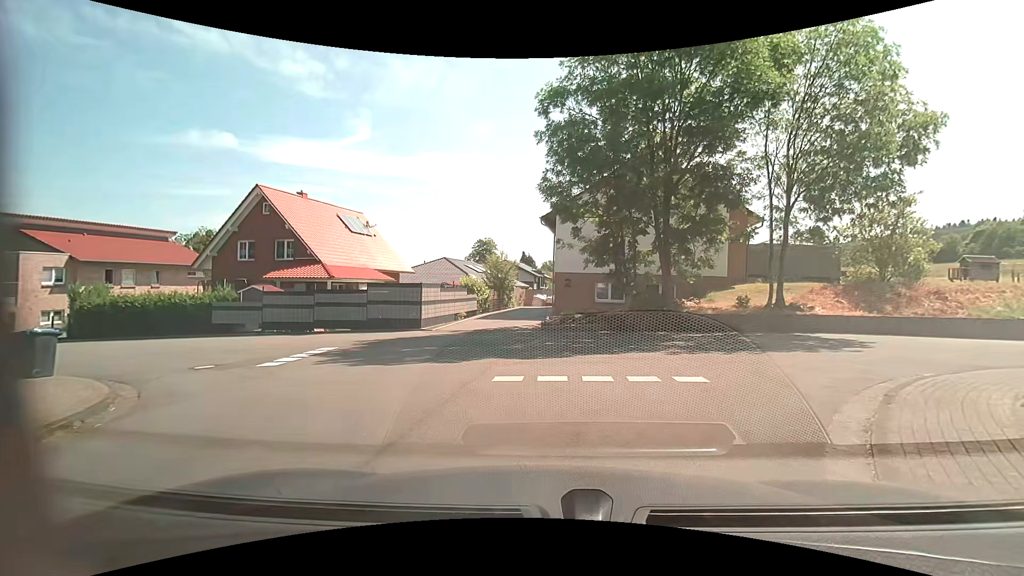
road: residential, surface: asphalt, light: Day
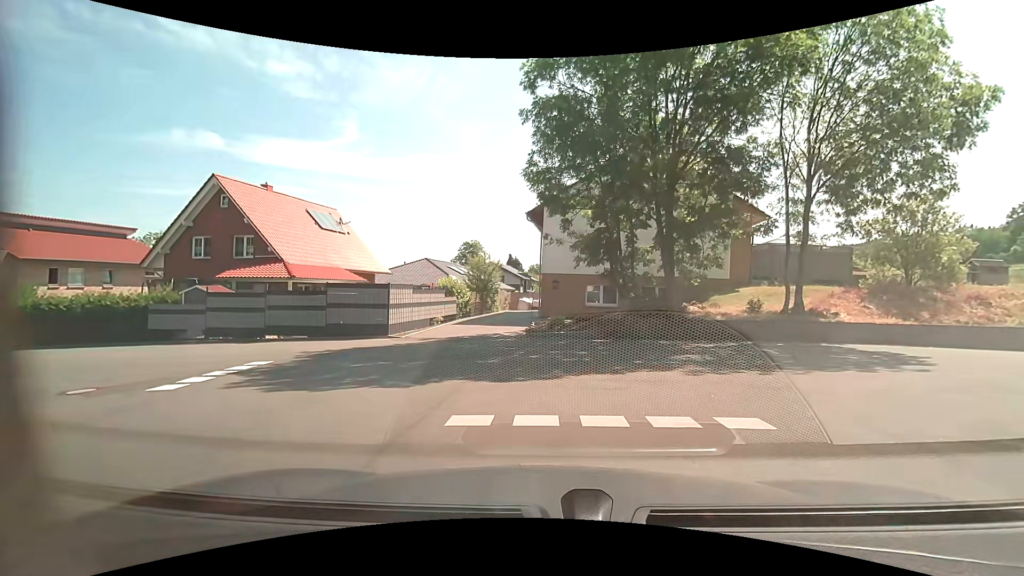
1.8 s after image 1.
(+0.1, +2.8) m; +2°
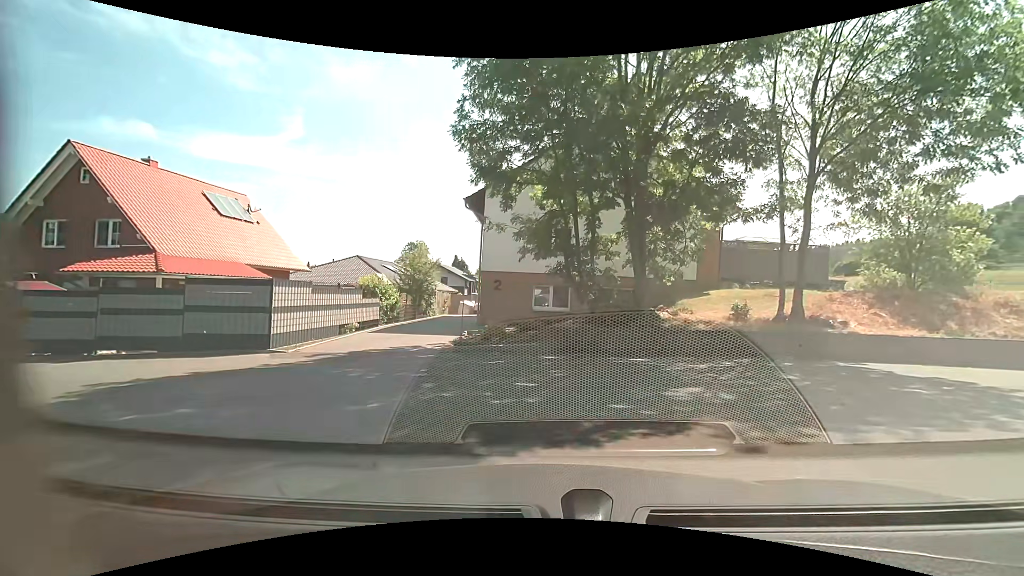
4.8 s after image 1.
(+0.3, +4.6) m; +8°
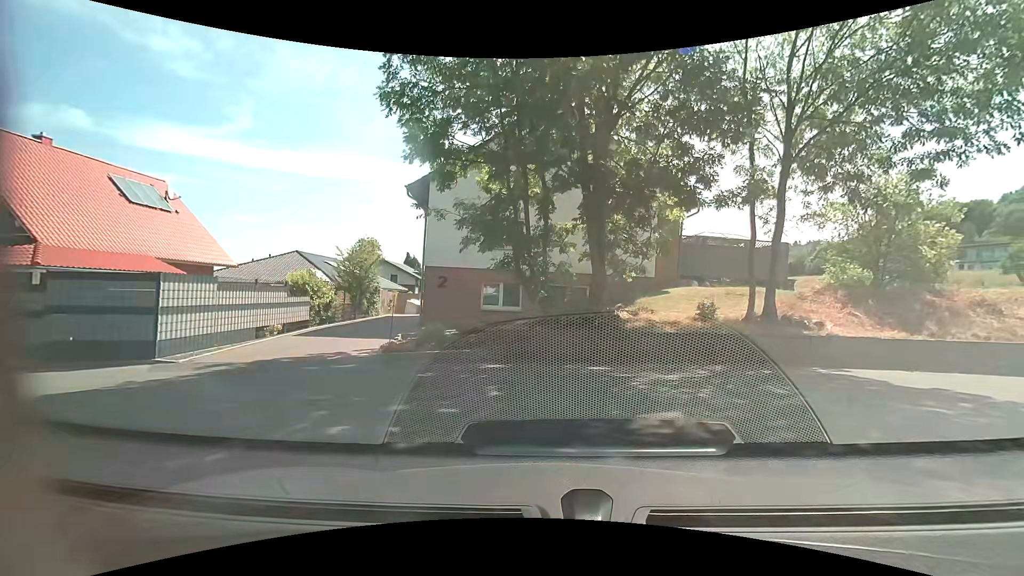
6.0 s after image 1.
(0.0, +2.1) m; +4°
